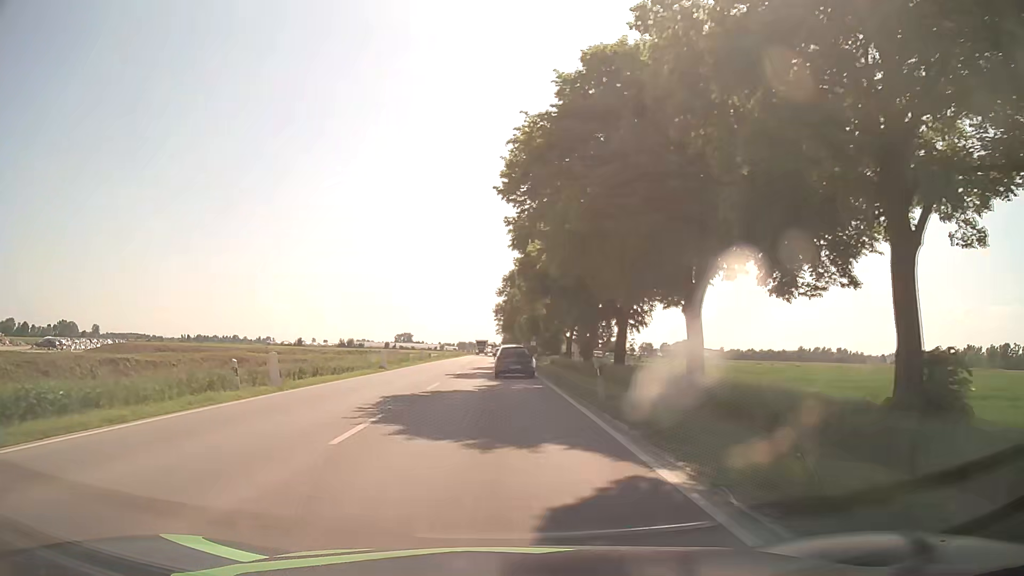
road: unclassified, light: Day
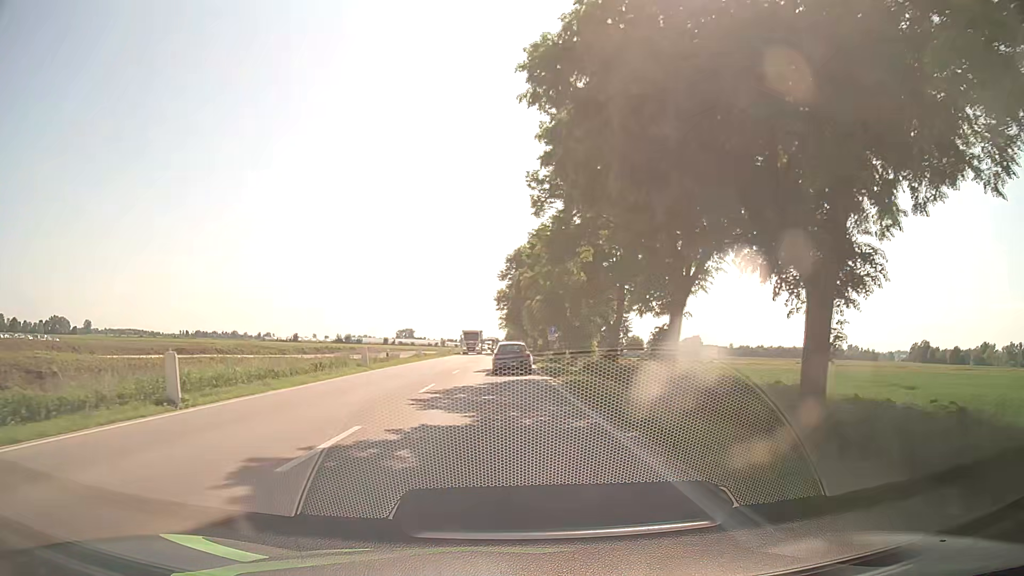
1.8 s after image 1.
(-0.1, +26.4) m; 0°
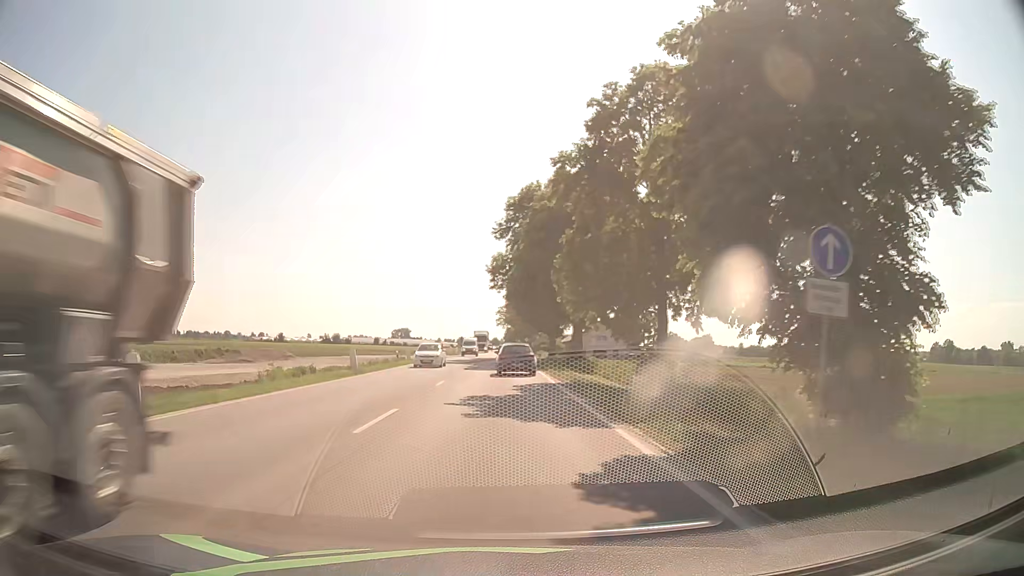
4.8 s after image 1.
(-0.4, +44.6) m; 0°
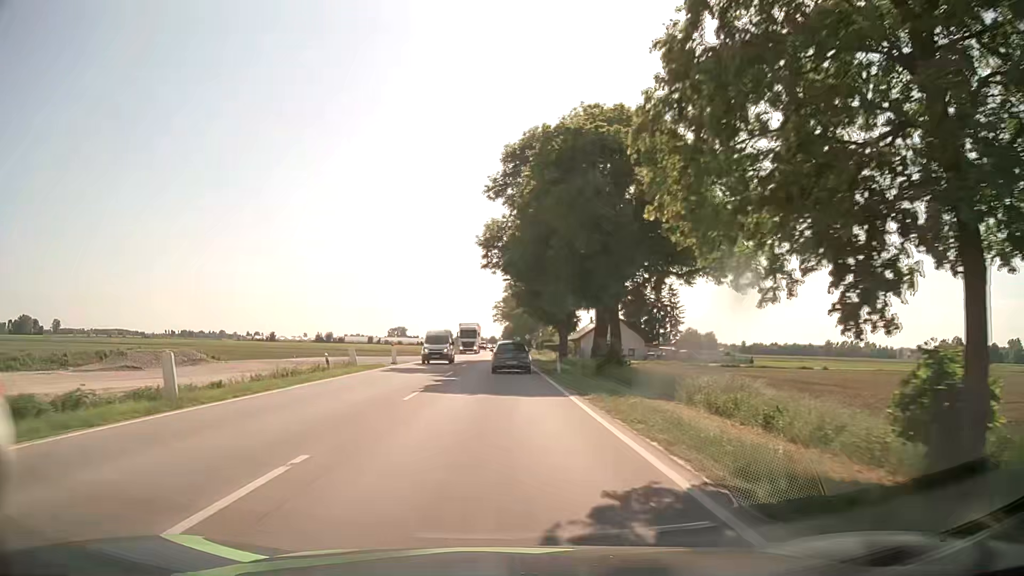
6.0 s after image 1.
(+0.1, +18.1) m; 0°
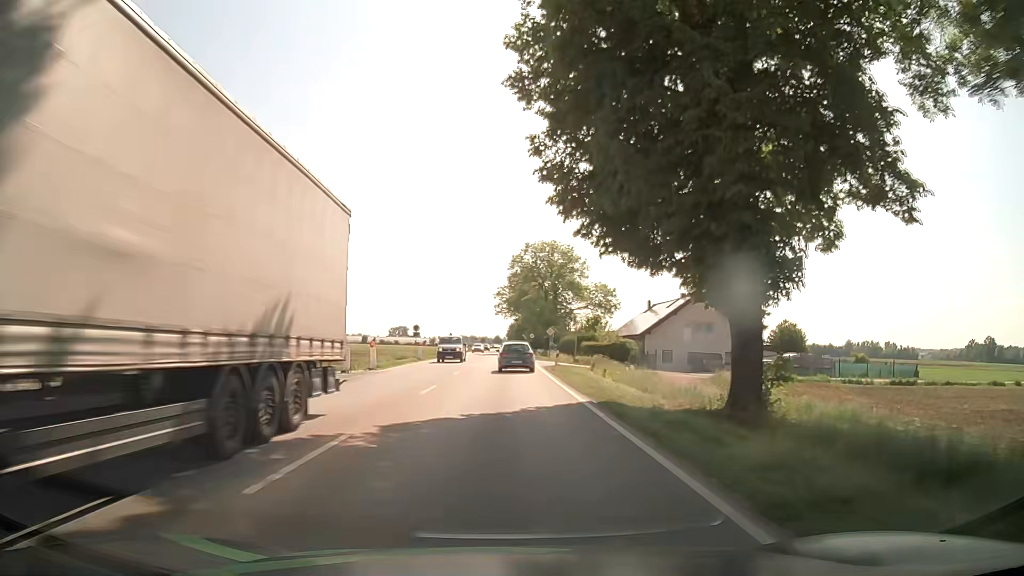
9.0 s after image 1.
(-0.3, +46.1) m; -1°
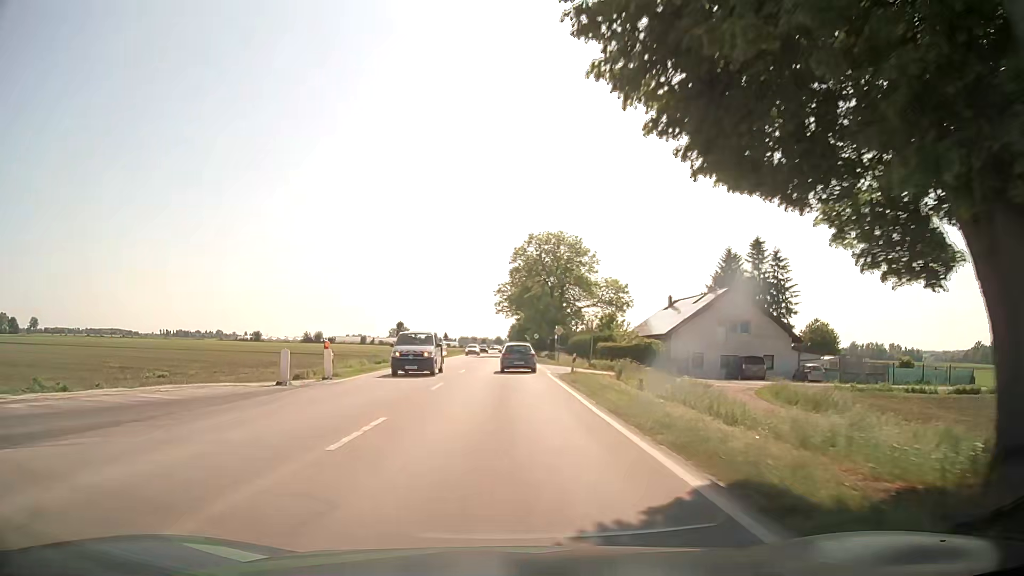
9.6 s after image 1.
(+0.1, +9.5) m; 0°
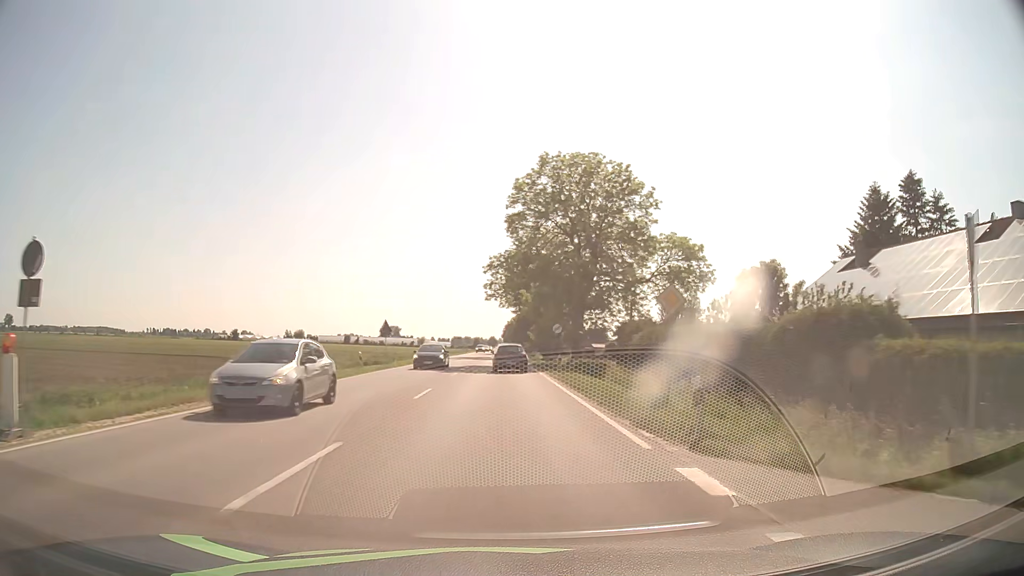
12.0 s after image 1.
(+0.1, +39.2) m; 0°
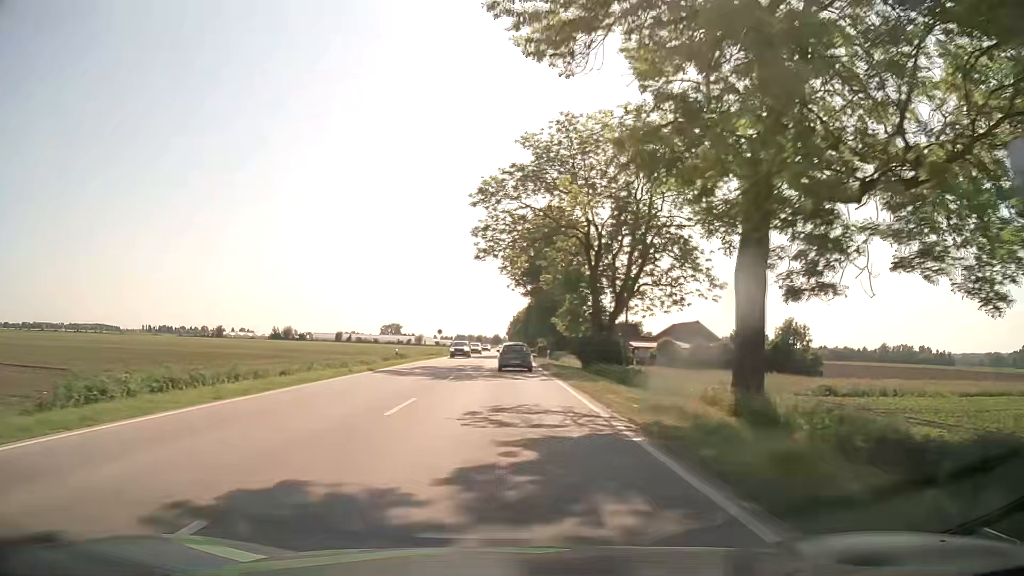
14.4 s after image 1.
(-0.1, +40.5) m; 0°
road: primary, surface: asphalt
(0, +10) (0, +20) (0, +30) (0, +40) (0, +50) (0, +60) (0, +70) (0, +80) (0, +90) (0, +100) m
